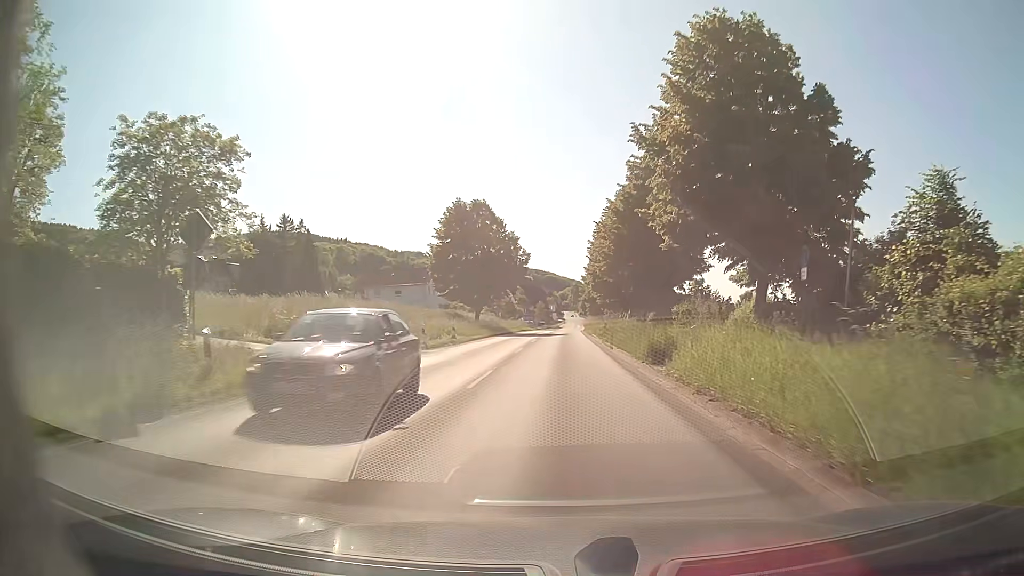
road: secondary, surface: asphalt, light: Day
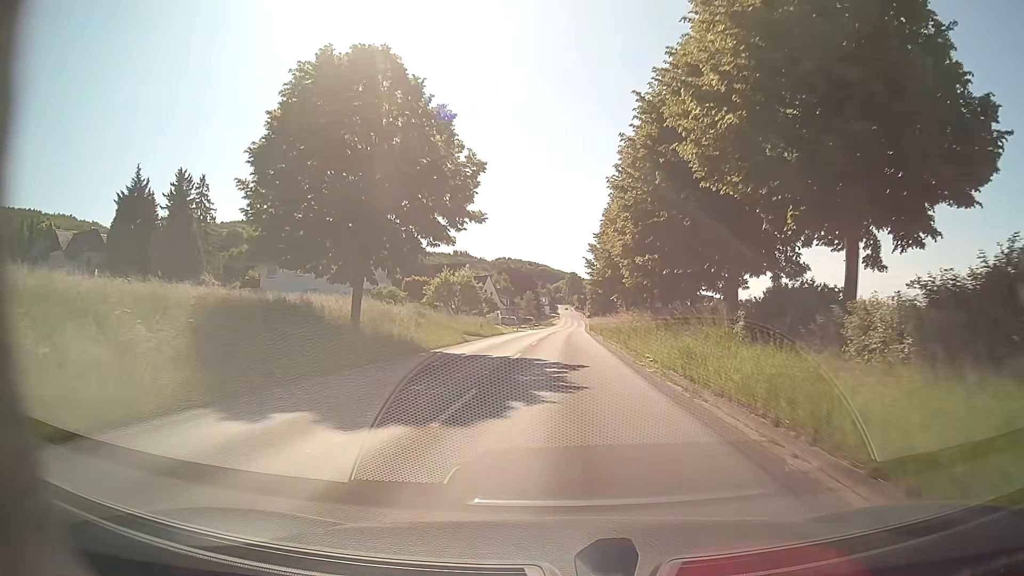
(+0.1, +40.7) m; 0°
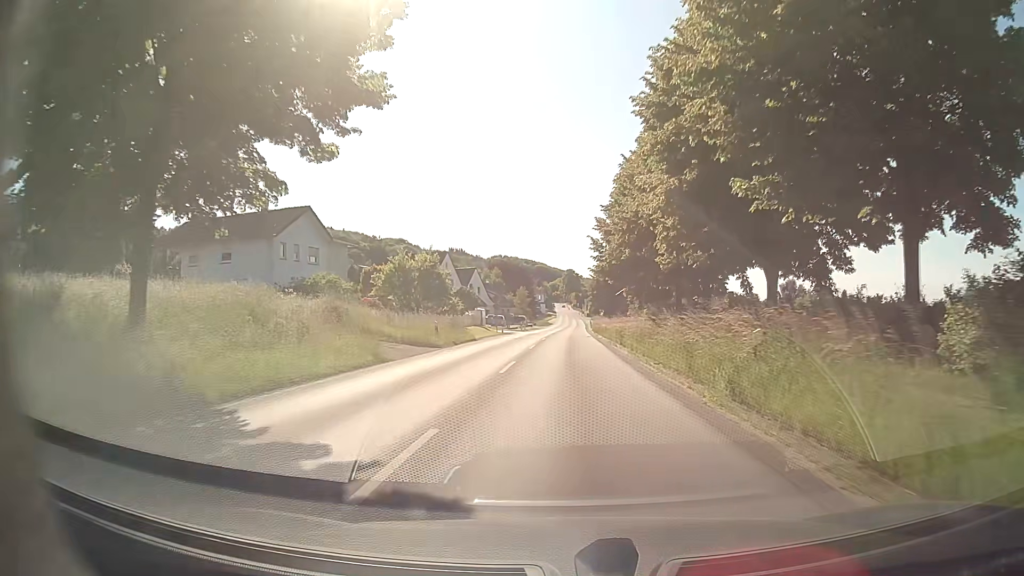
(+0.1, +16.3) m; +1°
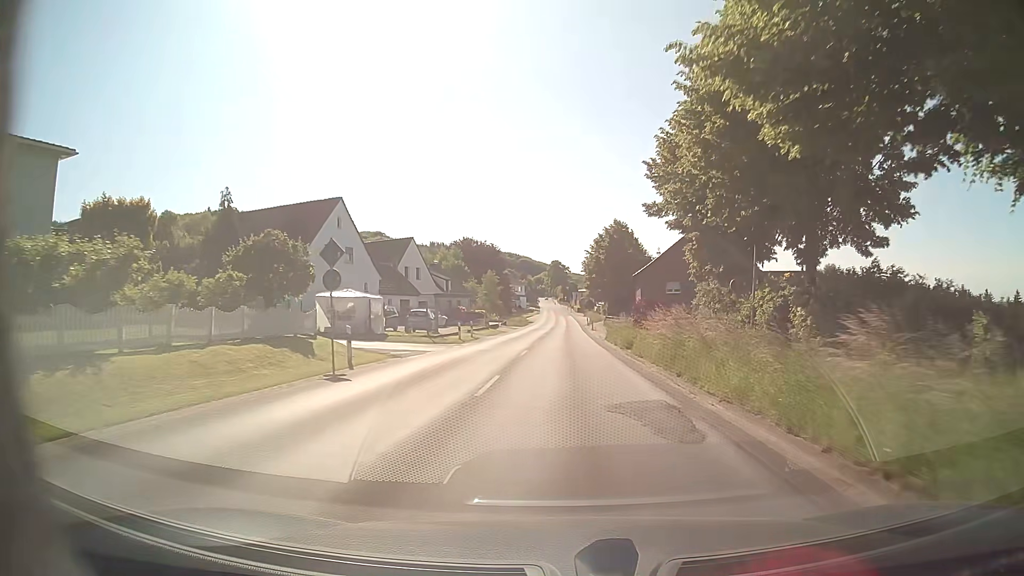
(+0.5, +40.6) m; +1°
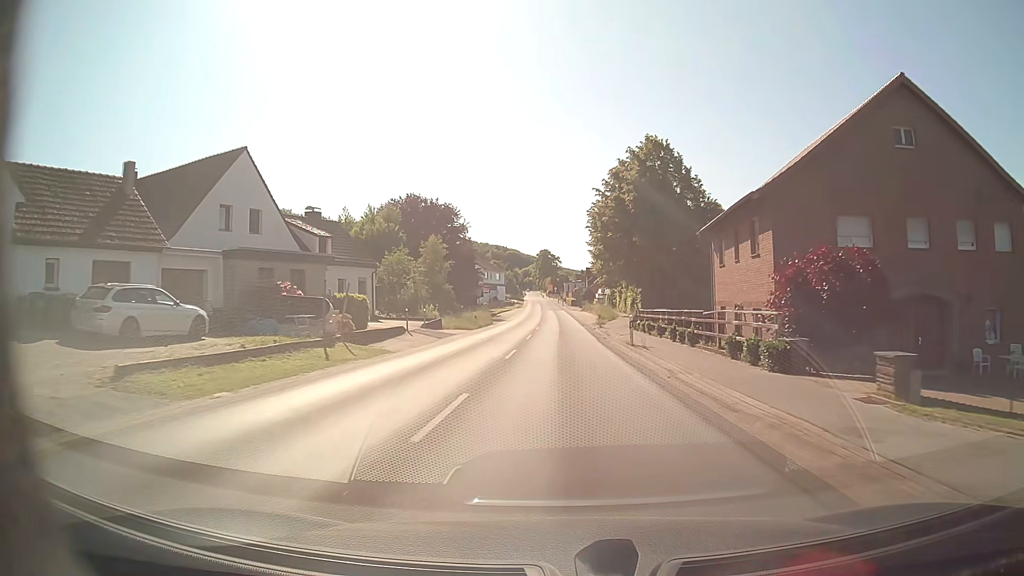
(+0.6, +40.7) m; +1°
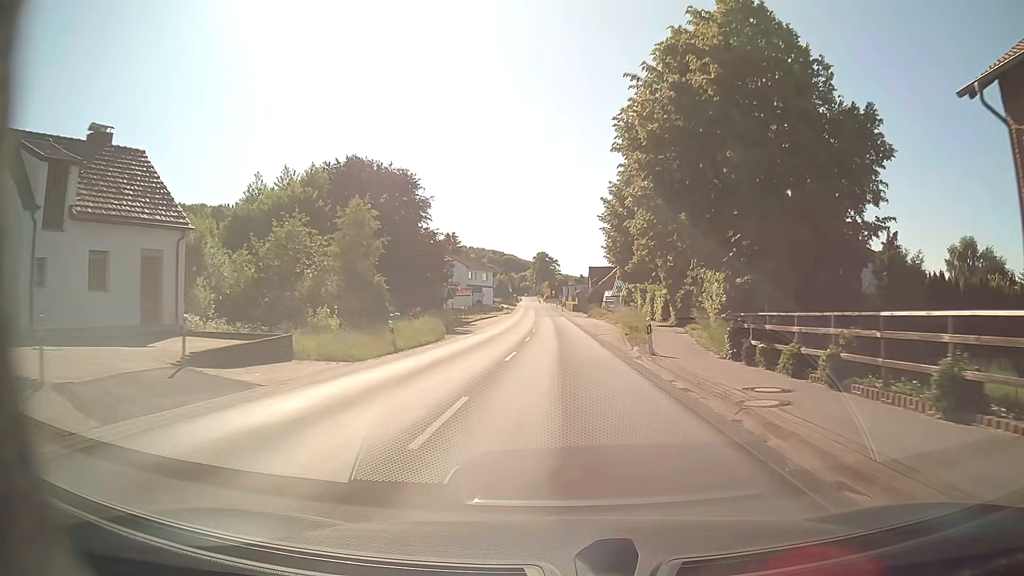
(+0.1, +24.3) m; 0°
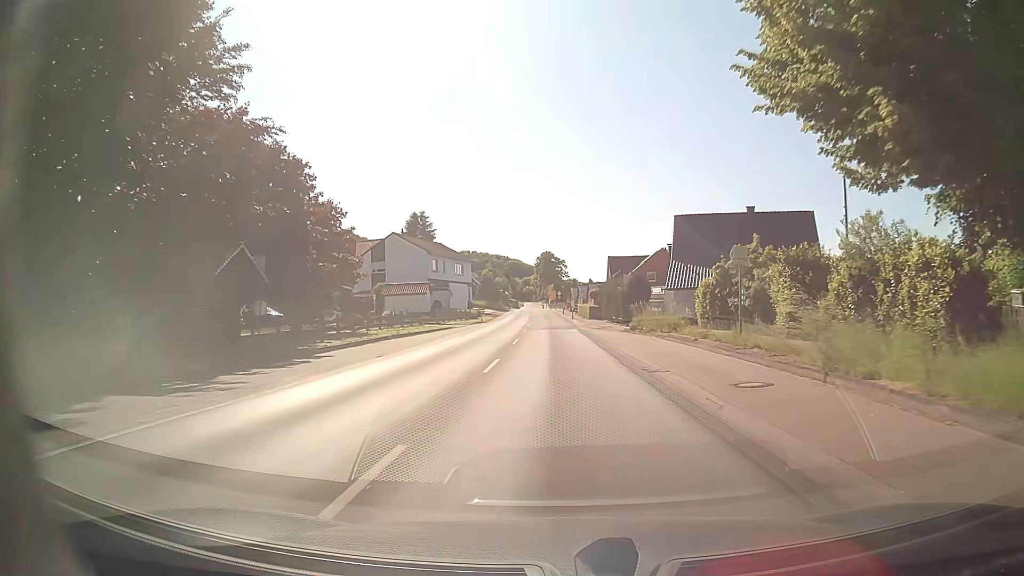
(0.0, +40.2) m; -1°
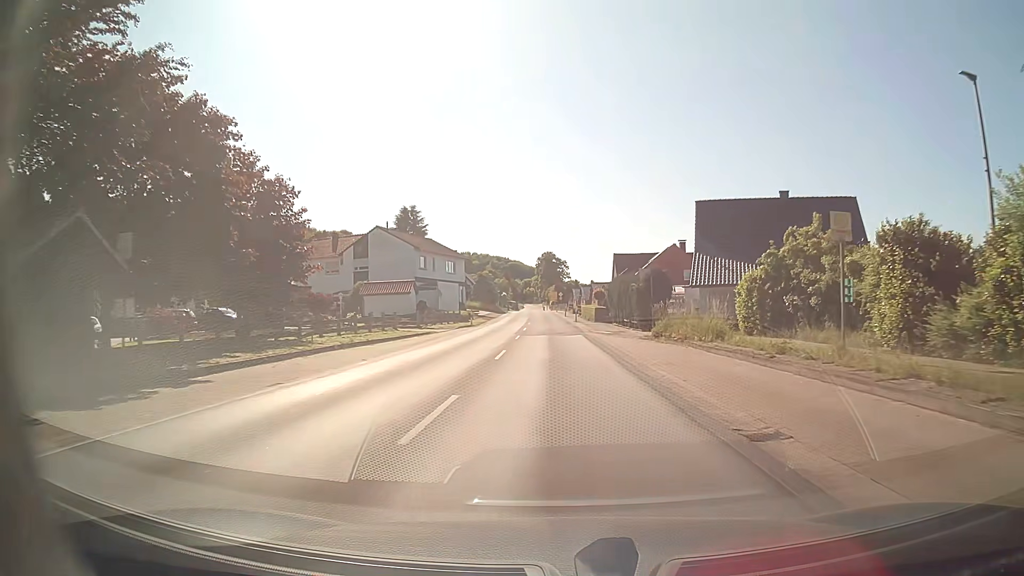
(0.0, +8.0) m; 0°
(0, +10) (0, +20) (0, +30) (-1, +40) (-1, +50) (-1, +60) (-1, +70) (-2, +80) (-2, +90) (-3, +100) m
